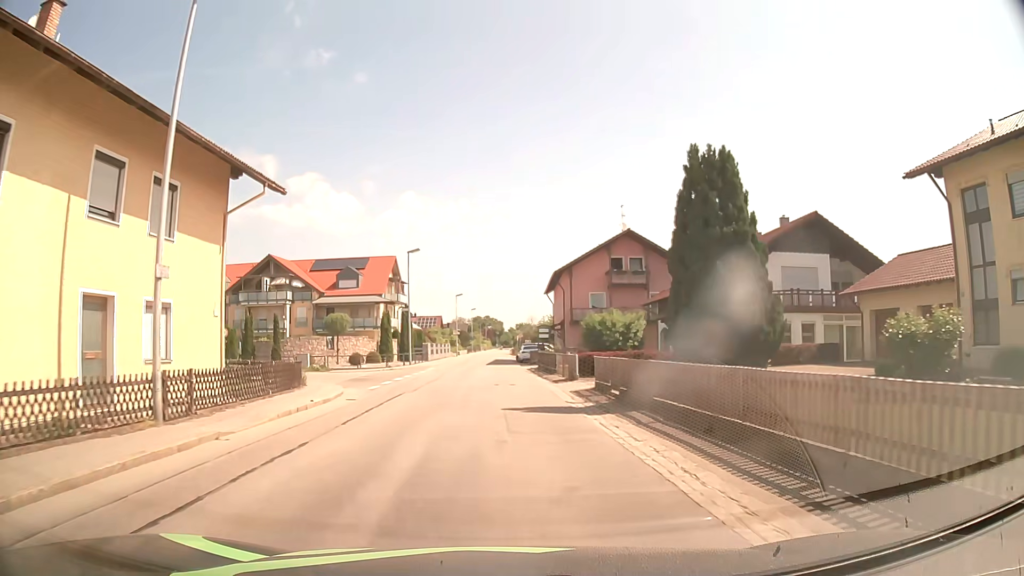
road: tertiary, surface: asphalt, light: Day
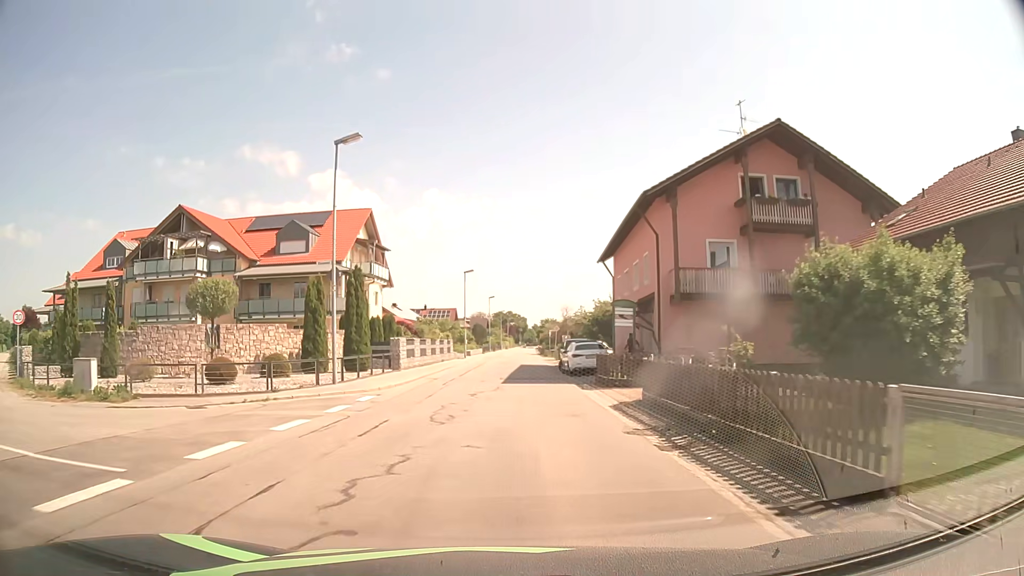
(-1.0, +26.1) m; -3°
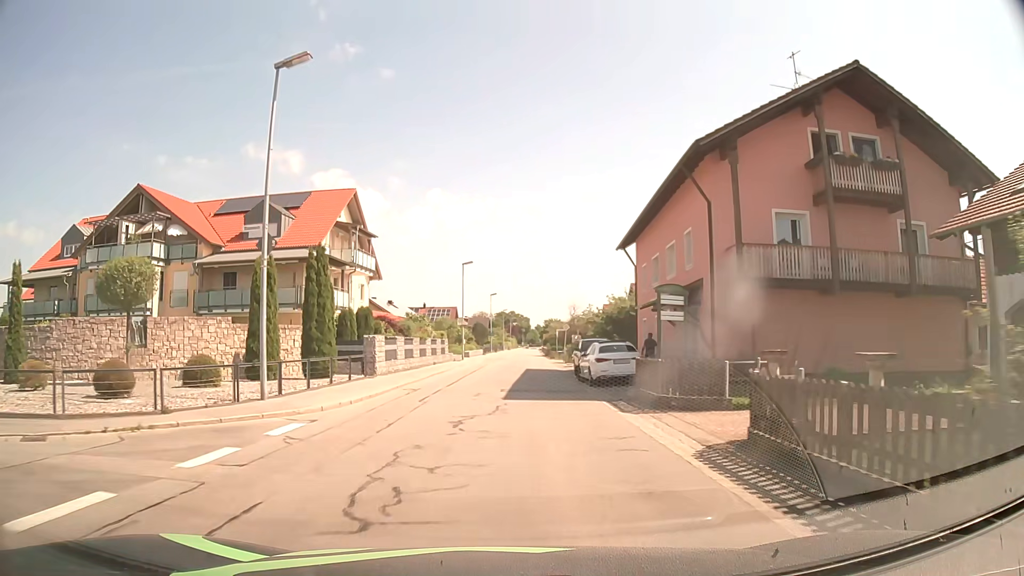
(0.0, +6.7) m; -1°
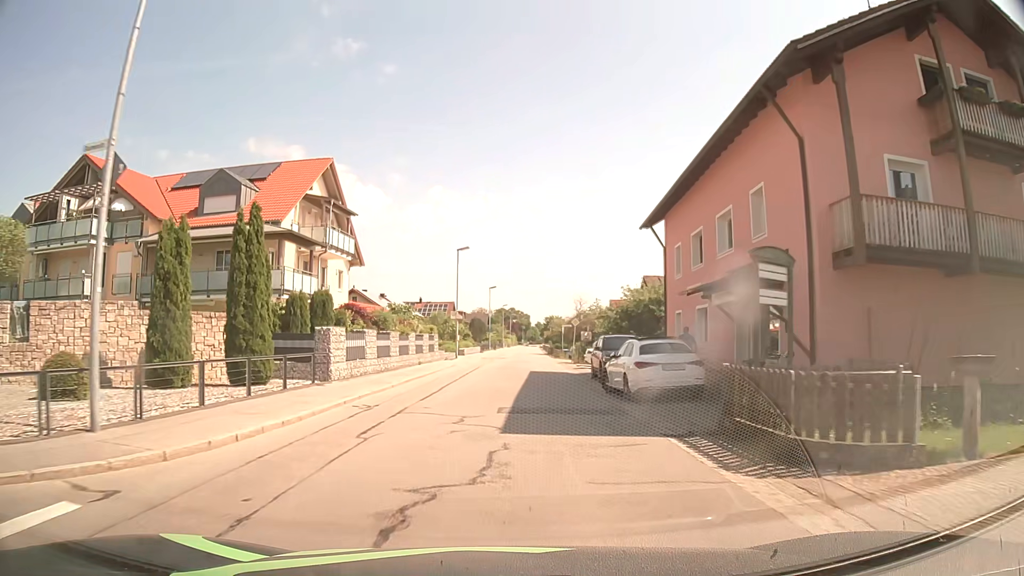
(0.0, +6.7) m; 0°
